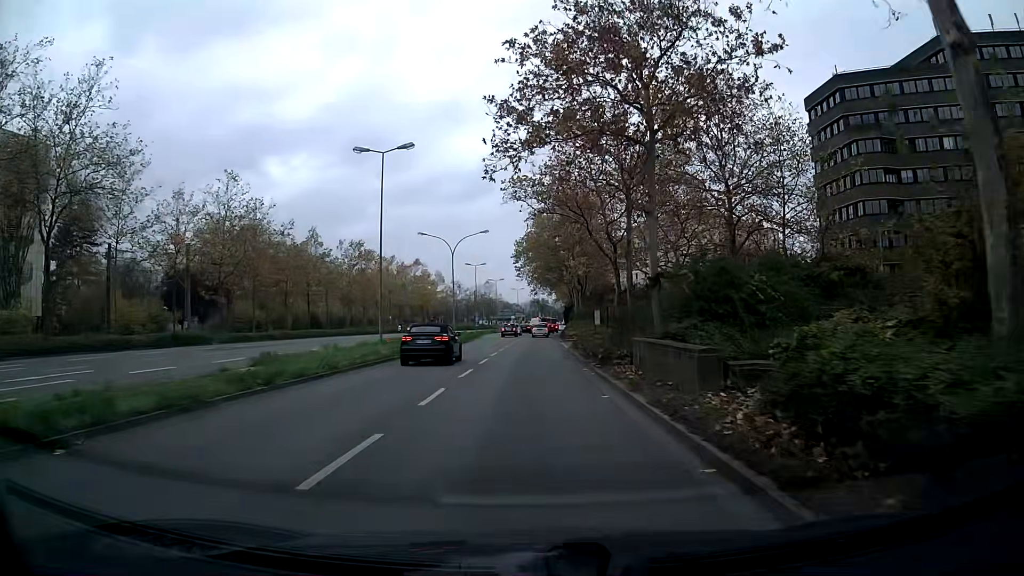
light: Day
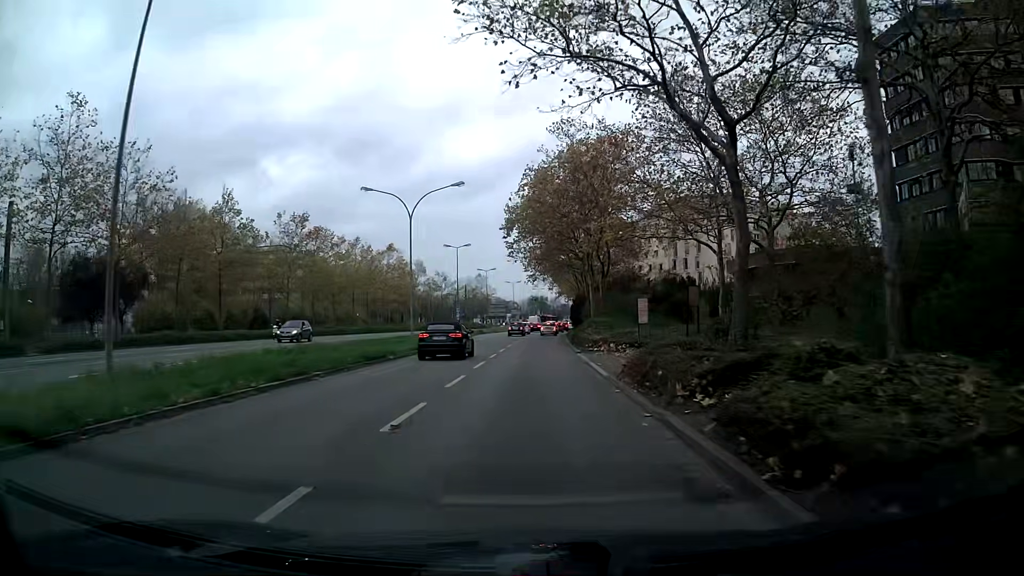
(+0.1, +21.1) m; 0°
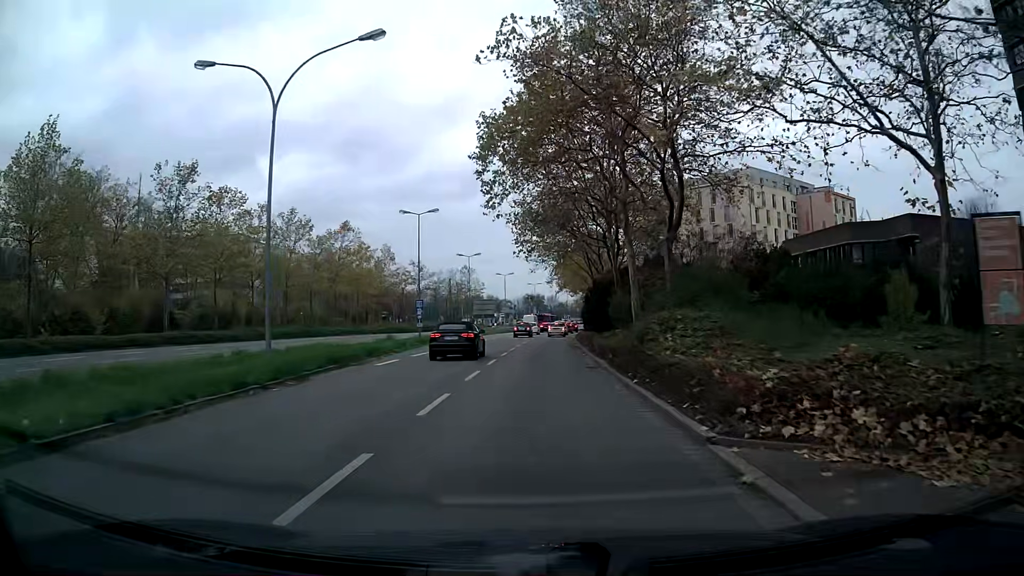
(+0.2, +22.6) m; +1°
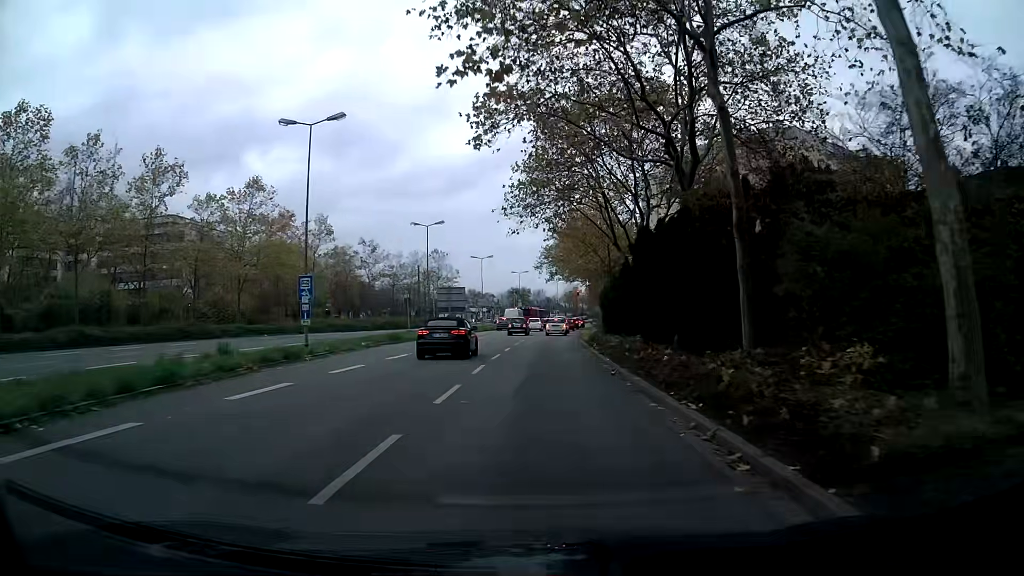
(+0.2, +23.1) m; +1°
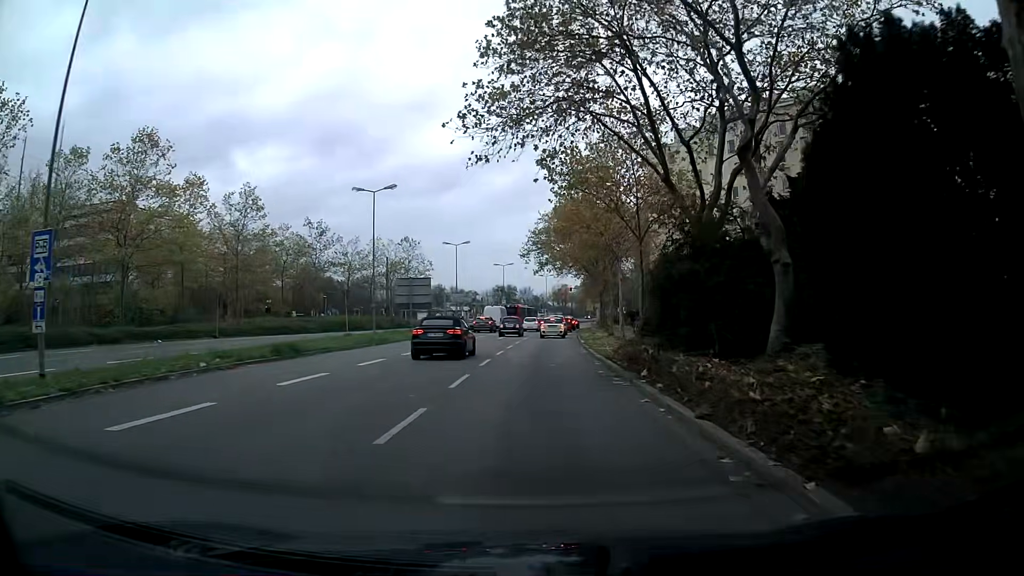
(+0.2, +15.6) m; +1°
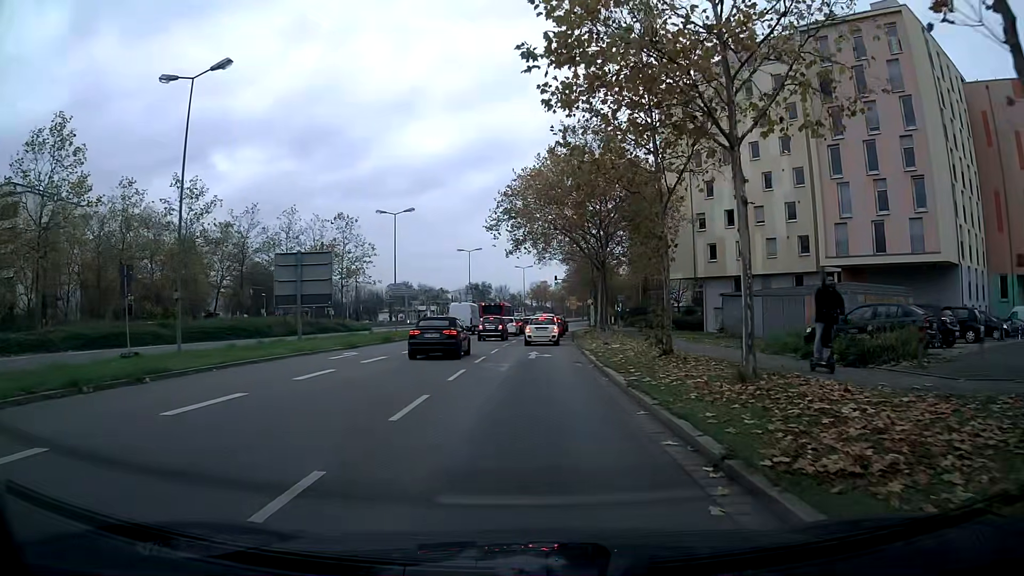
(+0.6, +22.0) m; +2°
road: secondary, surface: asphalt
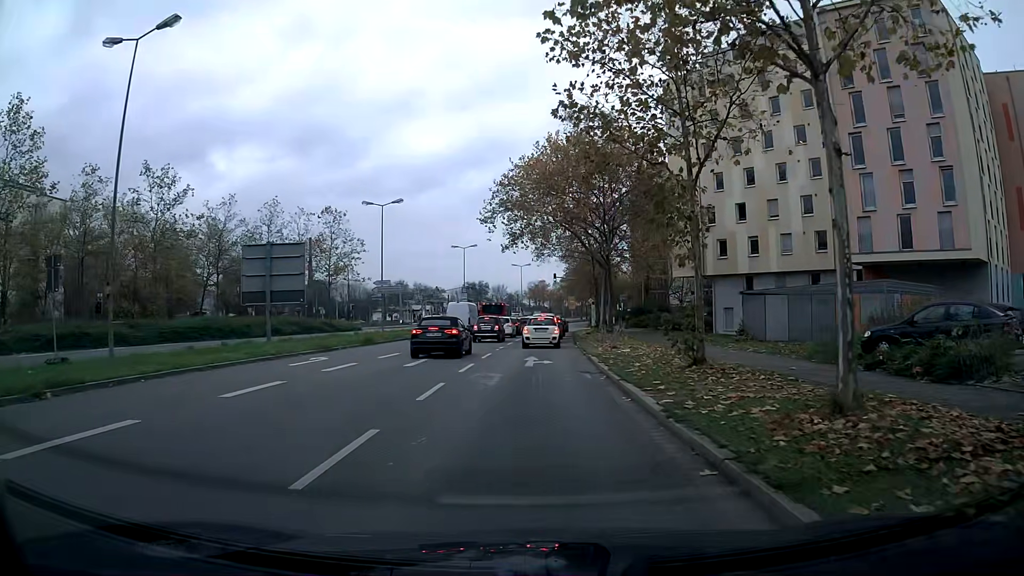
(0.0, +3.7) m; 0°
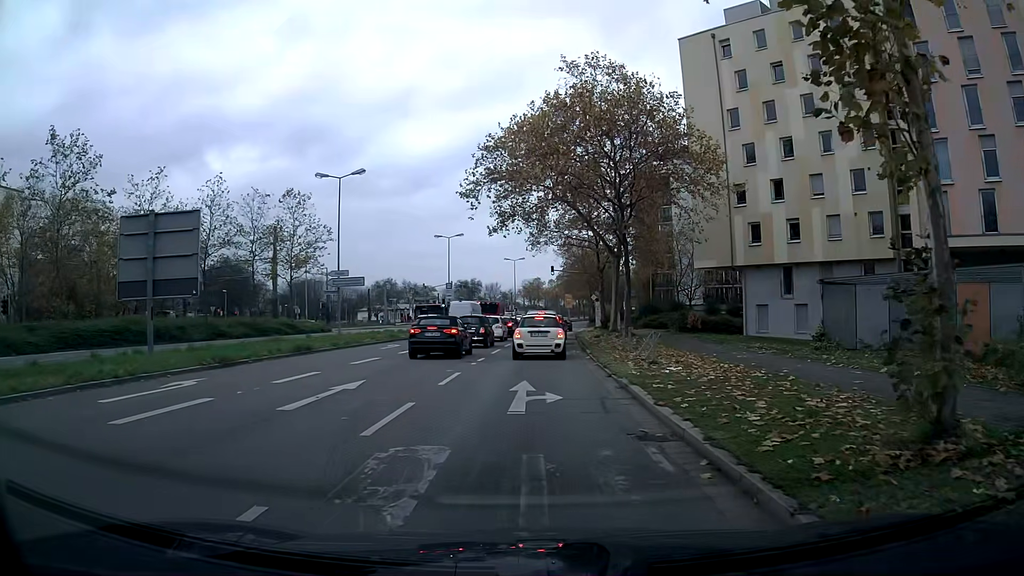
(+0.1, +9.3) m; 0°
